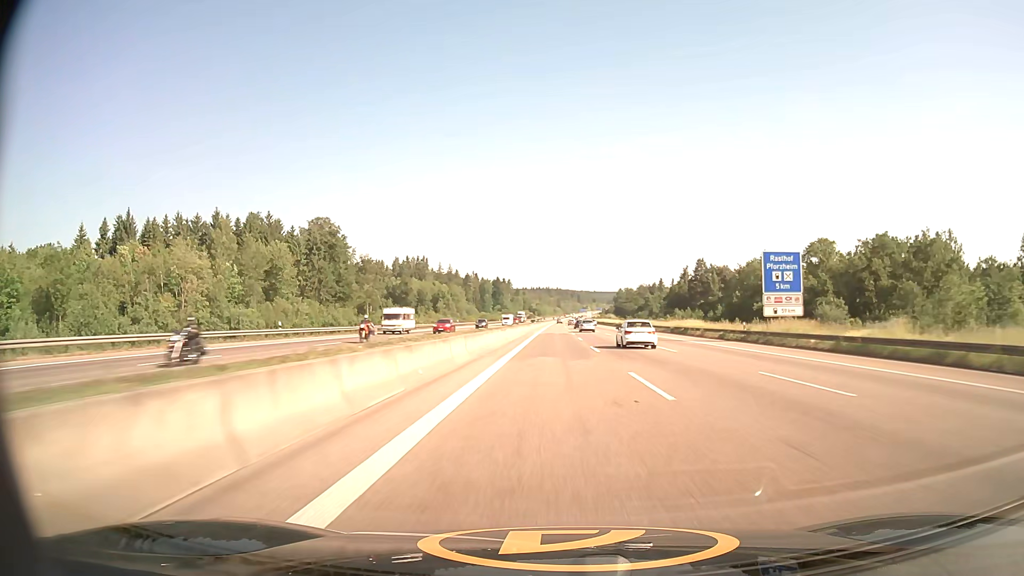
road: motorway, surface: asphalt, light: Day
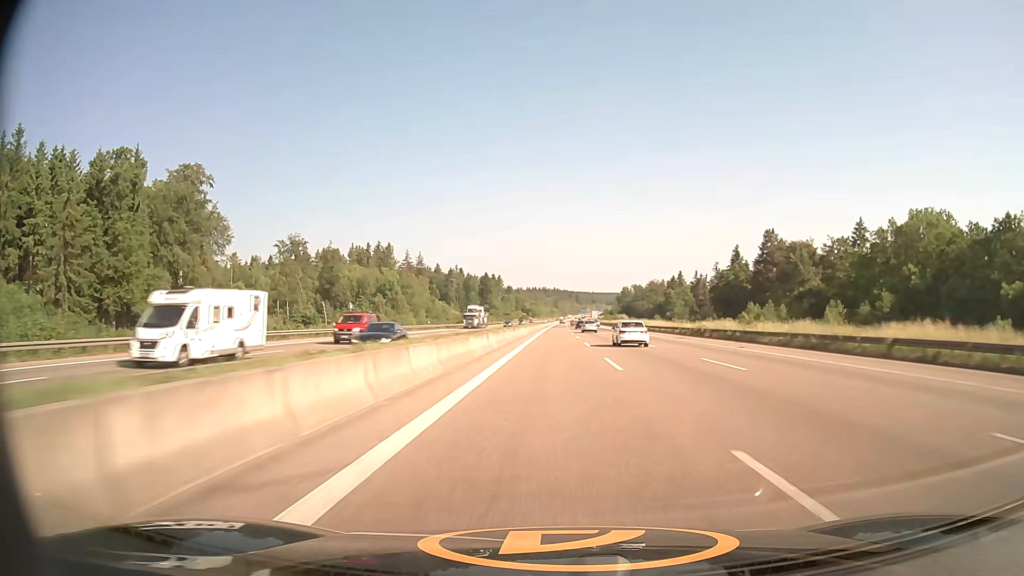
(+0.4, +82.3) m; 0°
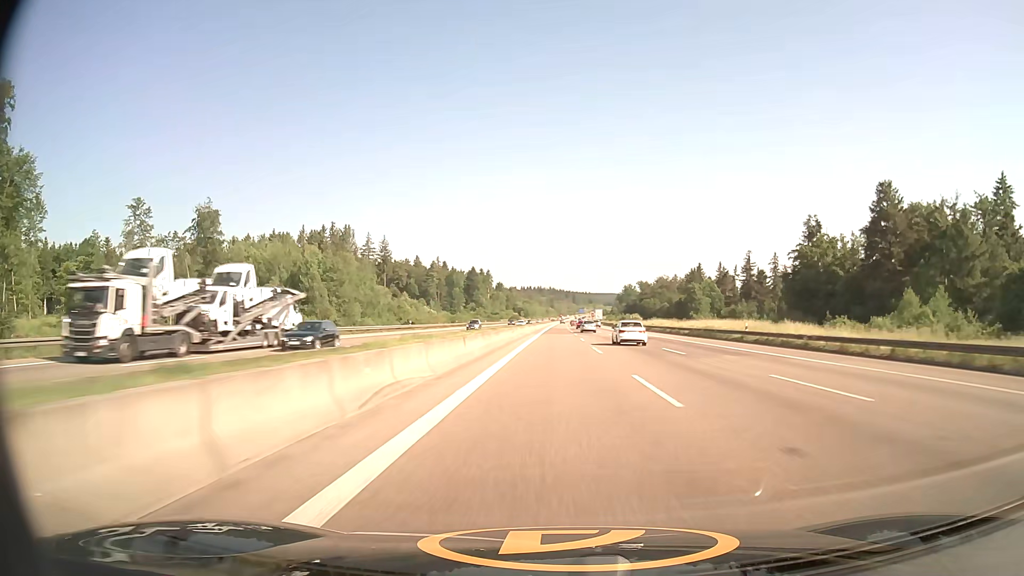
(+0.1, +61.6) m; 0°
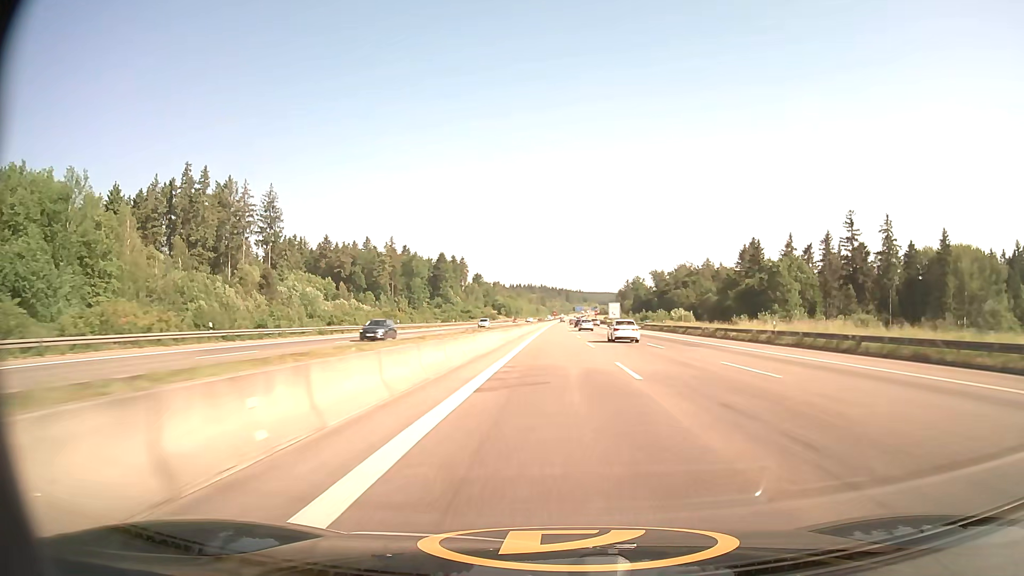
(+0.7, +102.3) m; +1°
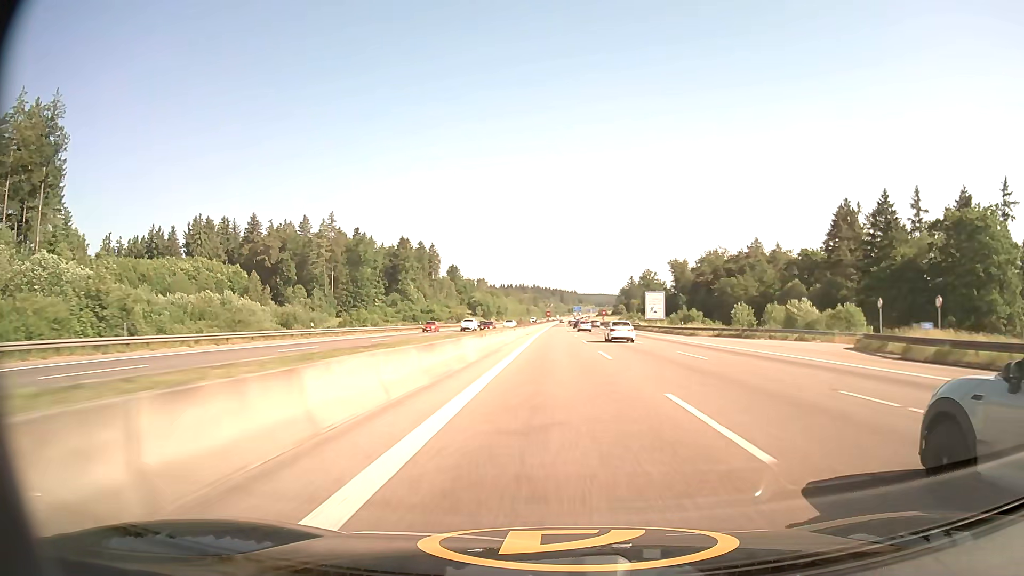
(+0.1, +80.9) m; 0°
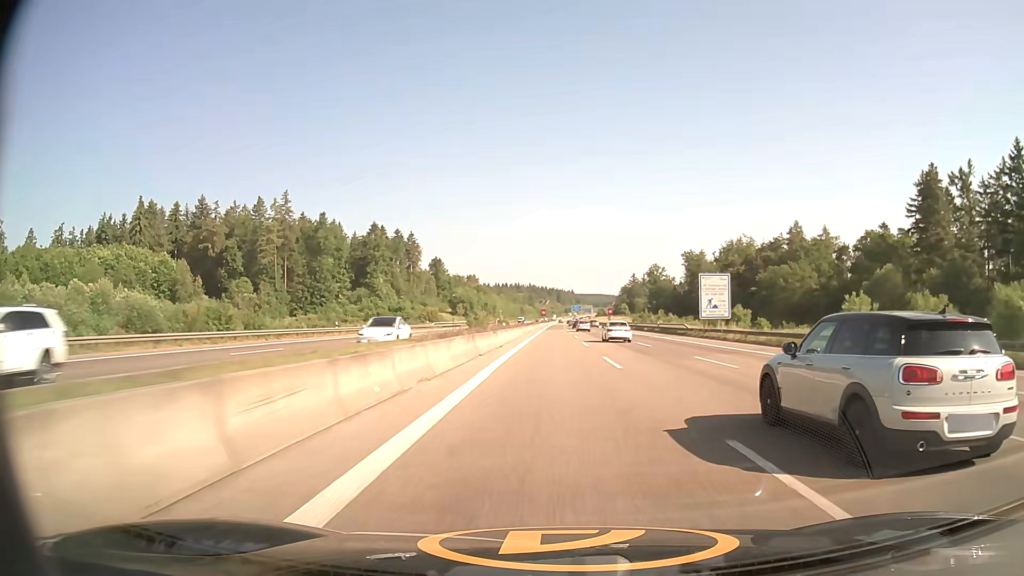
(+0.2, +40.5) m; 0°
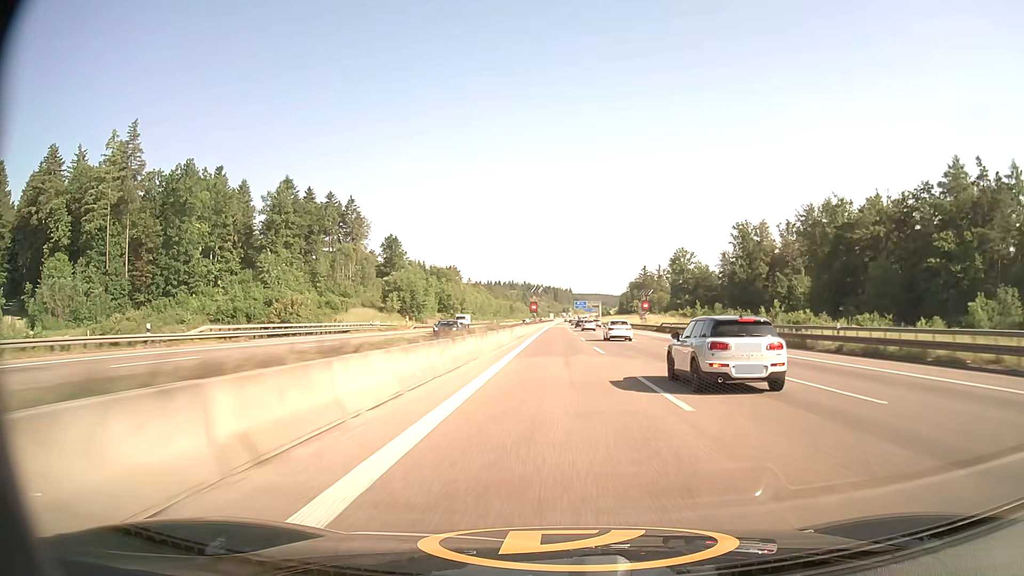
(+0.1, +80.8) m; 0°
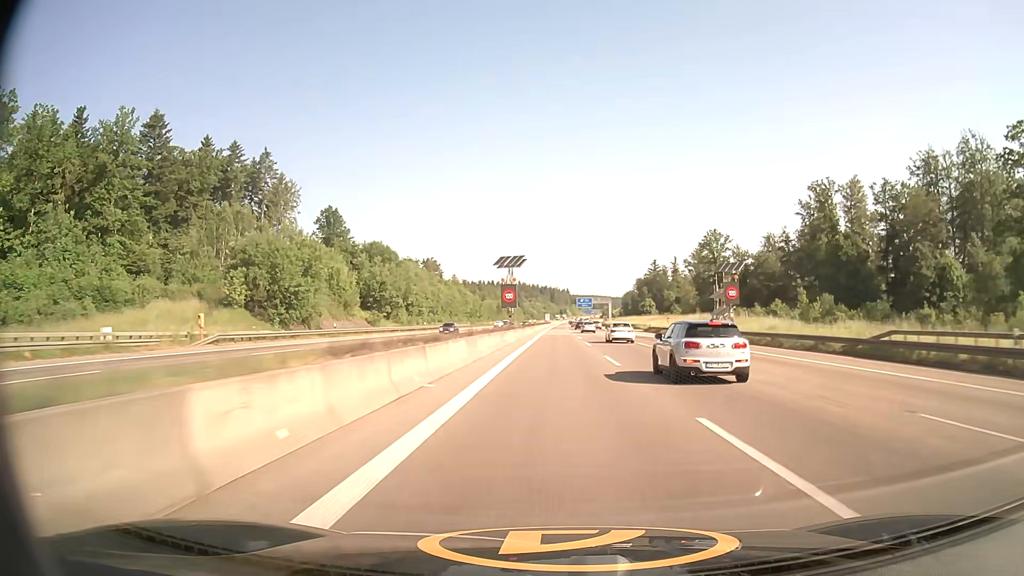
(+0.2, +60.4) m; 0°
(0, +10) (0, +20) (0, +30) (0, +40) (0, +50) (0, +60) (0, +70) (+1, +80) (+1, +90) (+1, +100) m
